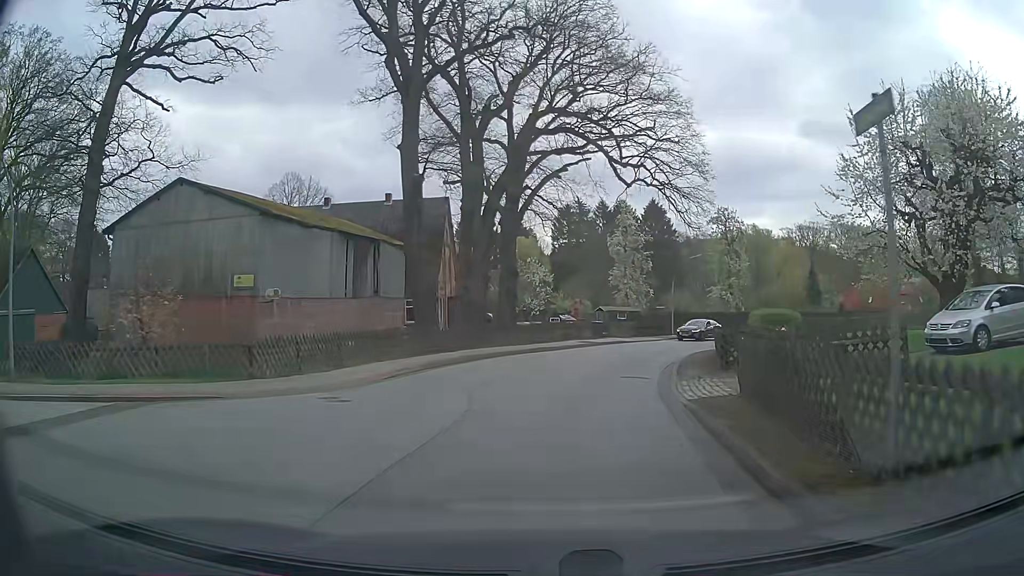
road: tertiary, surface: asphalt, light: Day
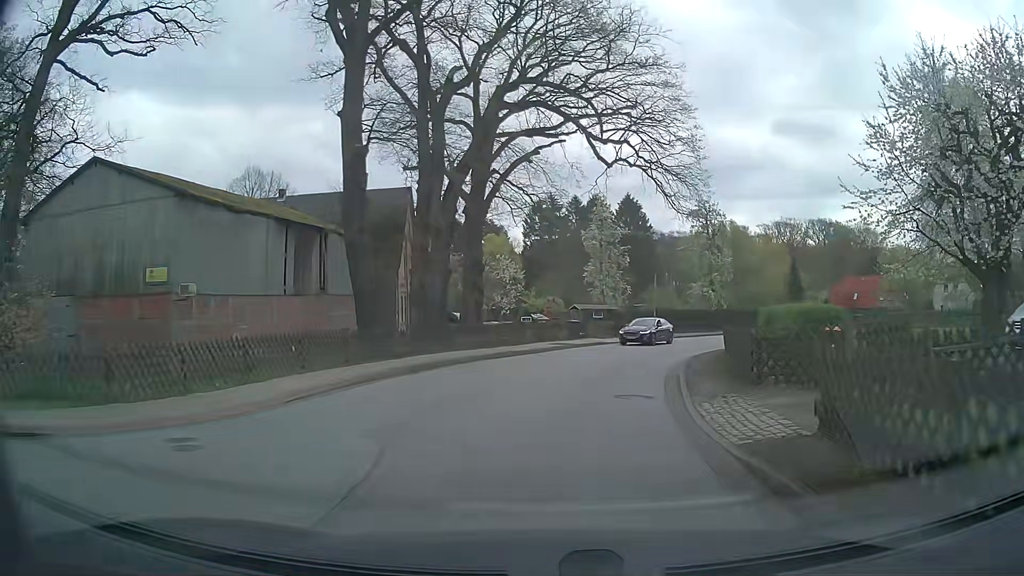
(+0.1, +4.5) m; +3°
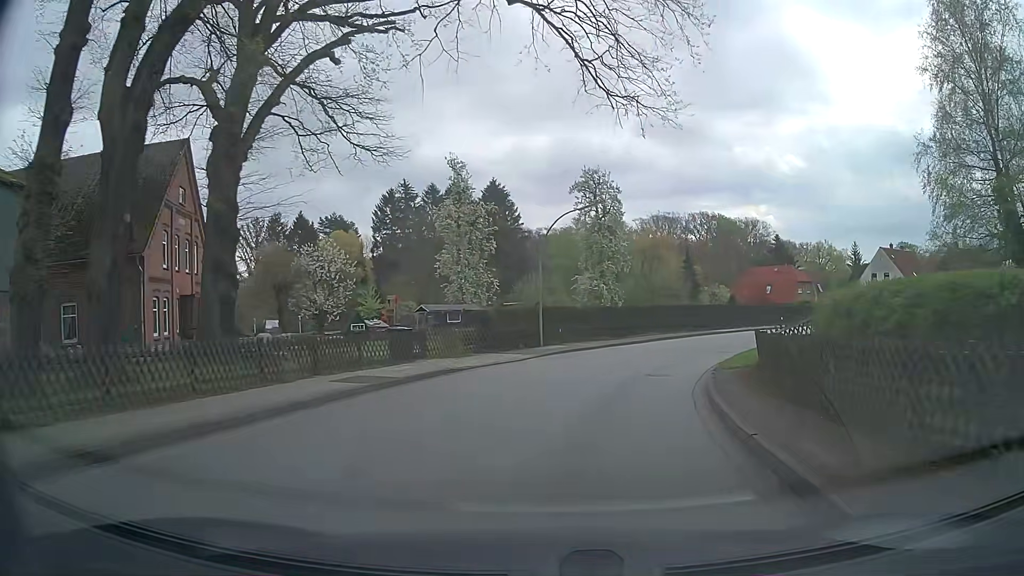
(+1.5, +18.0) m; +11°
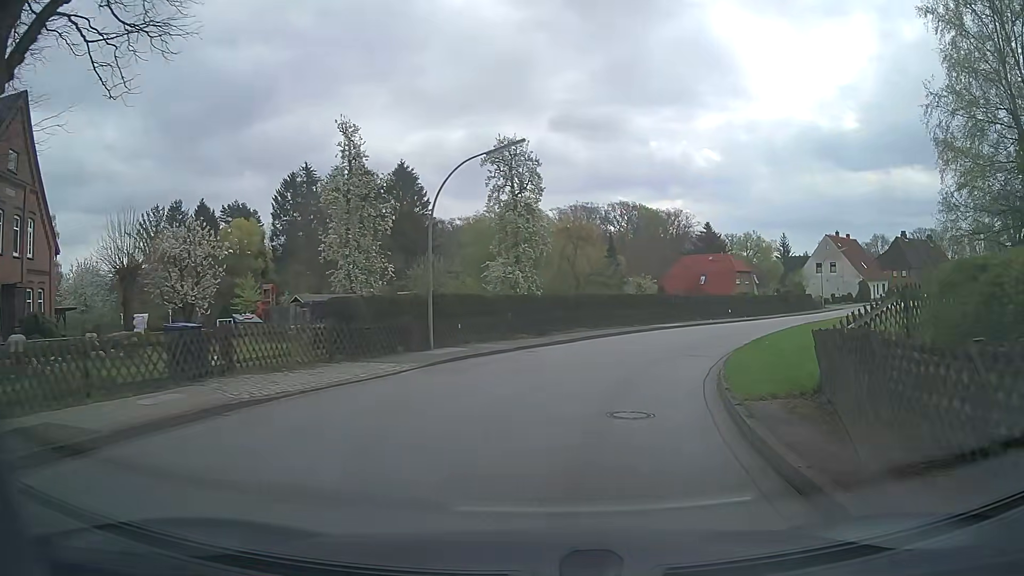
(+0.5, +9.0) m; +7°
(+1, +10) (+3, +20) (+7, +29) (+12, +37) (+18, +45) (+25, +53) (+31, +61) (+38, +68) (+45, +75) (+53, +81) m
